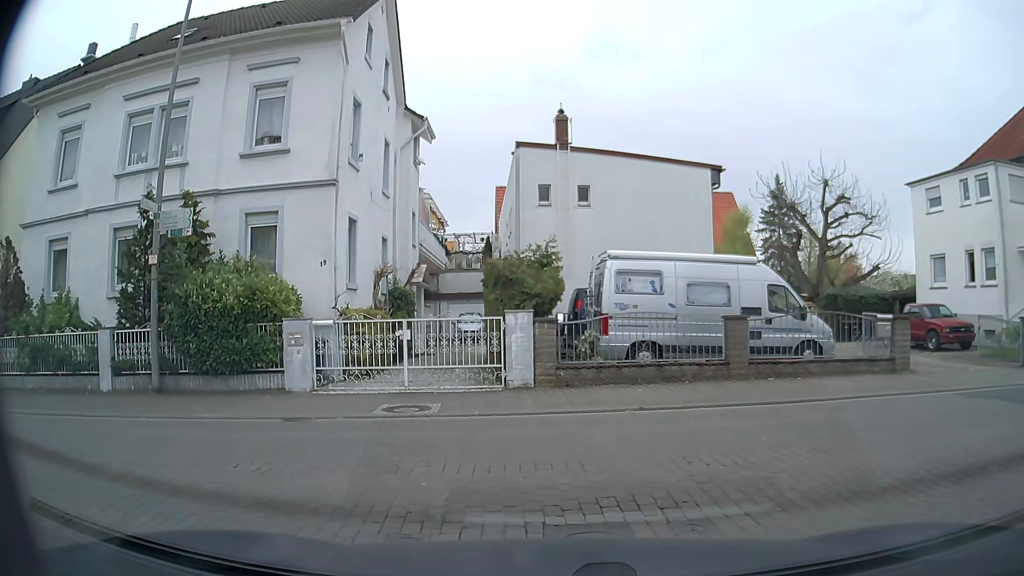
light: Day
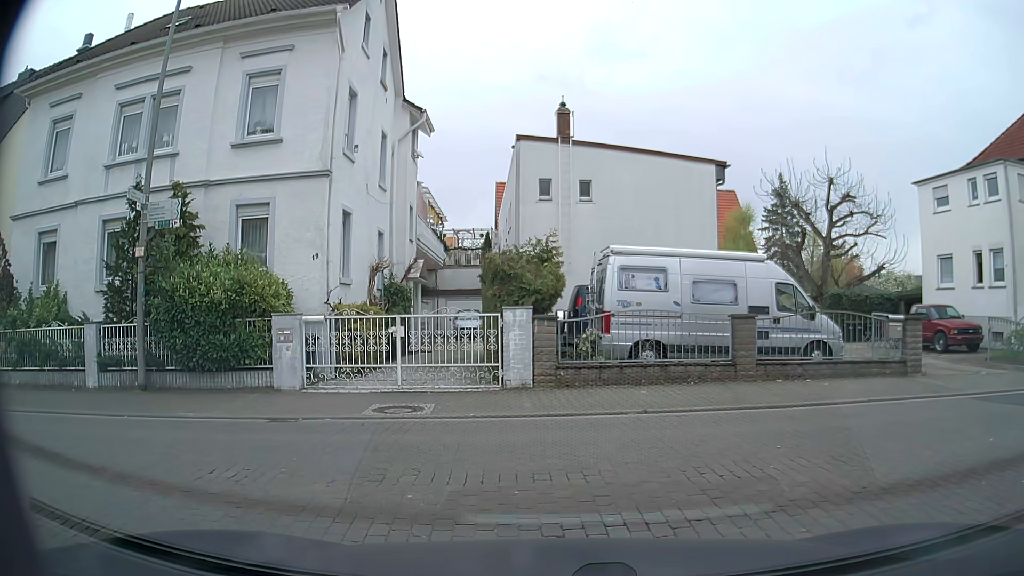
(0.0, +0.5) m; 0°
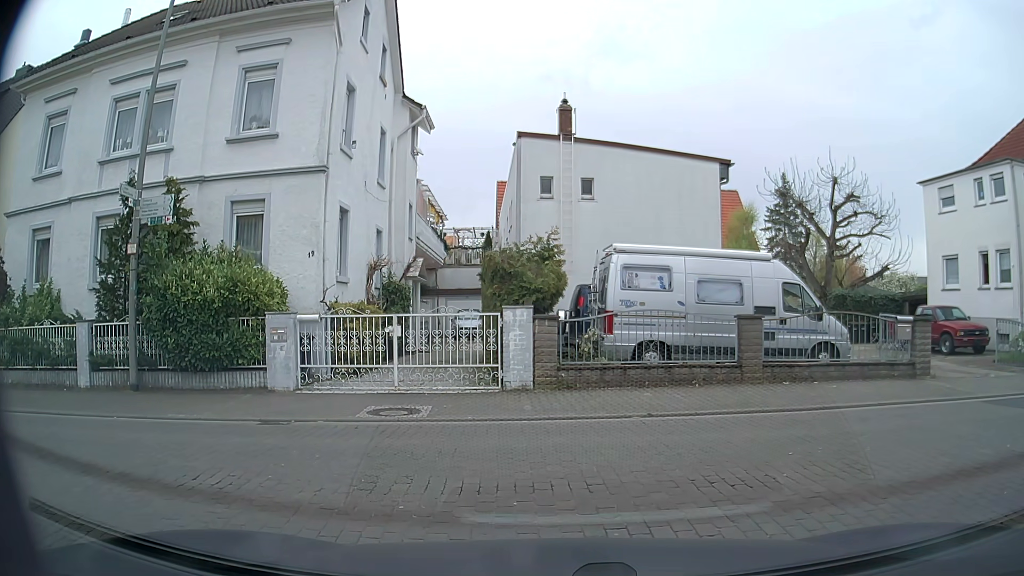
(0.0, +0.3) m; 0°
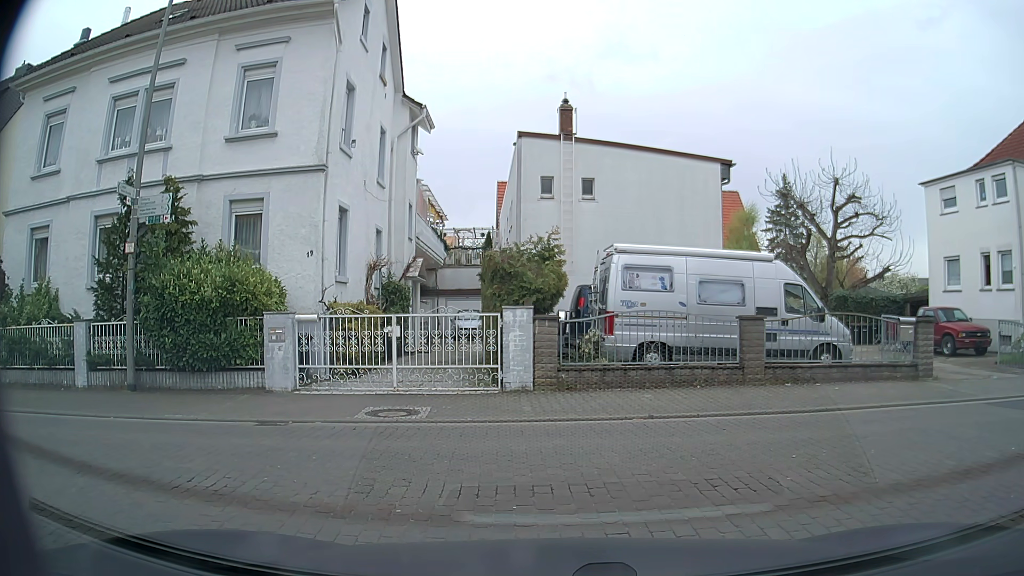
(0.0, +0.1) m; 0°
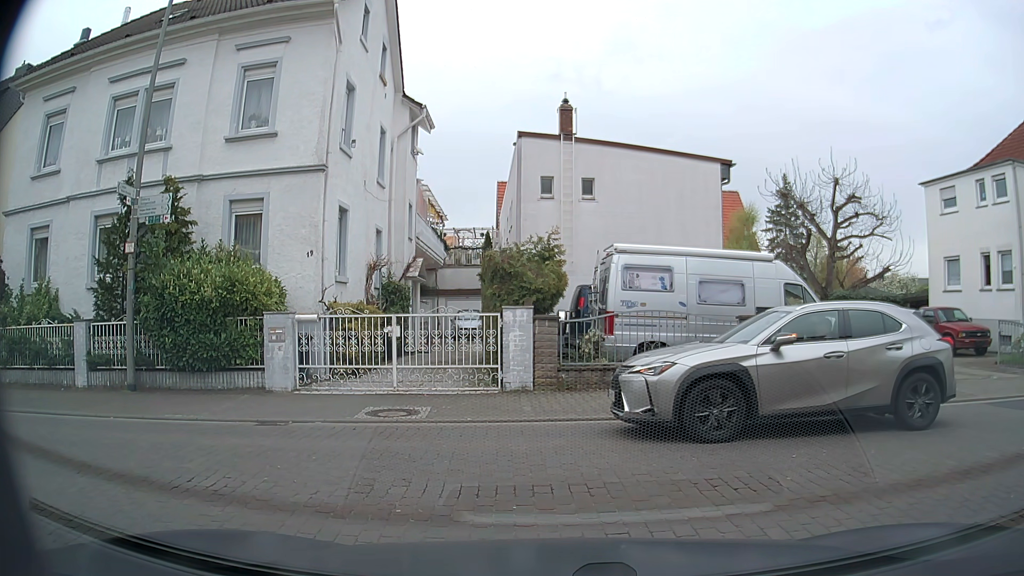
(0.0, 0.0) m; 0°
